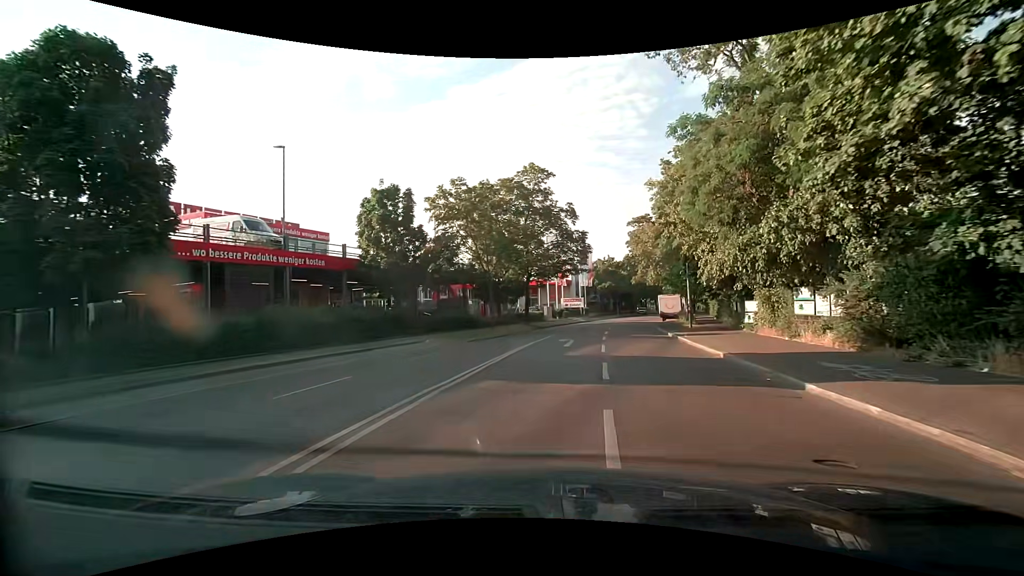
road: secondary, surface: asphalt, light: Day
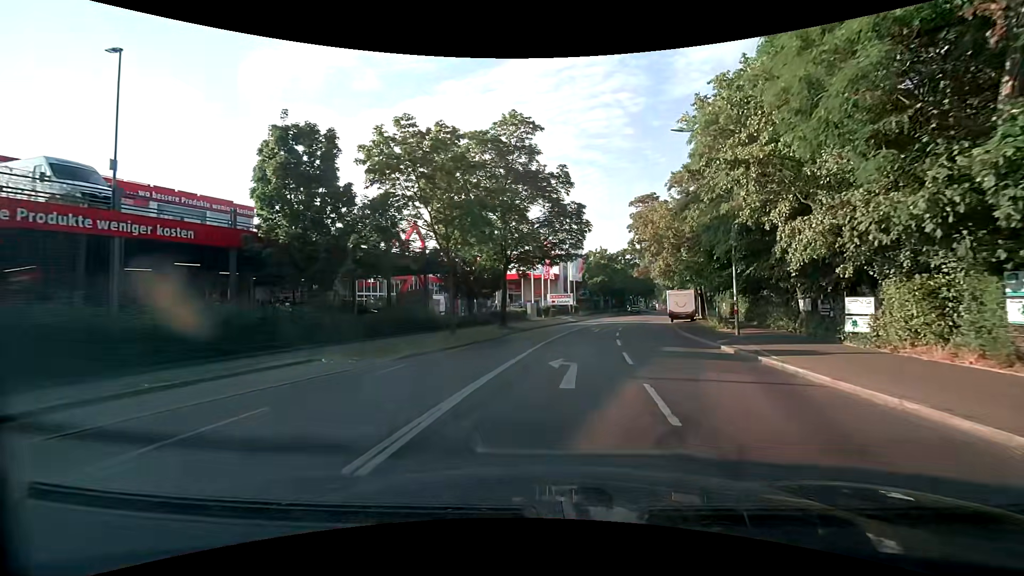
(0.0, +10.0) m; +1°
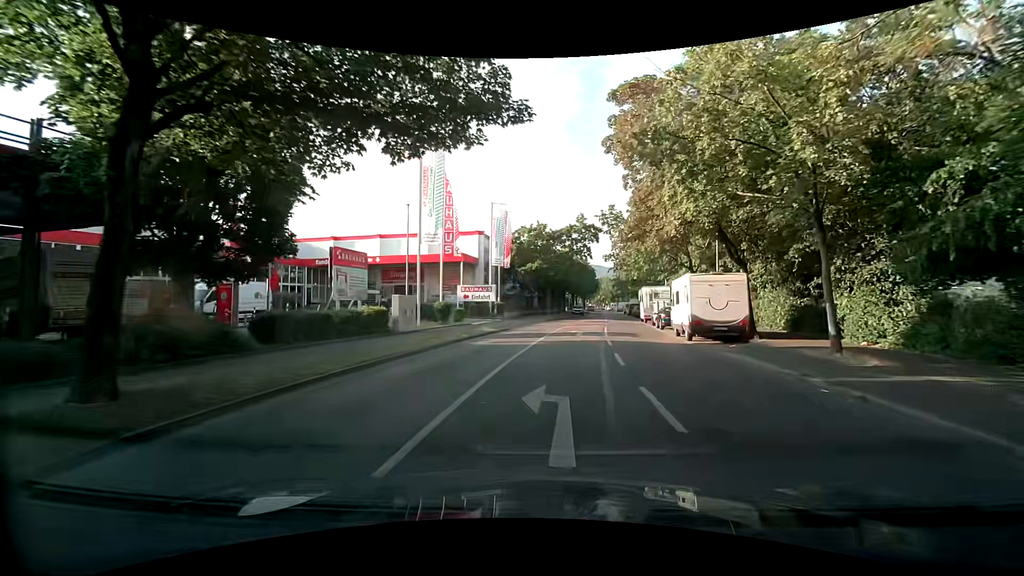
(+2.0, +24.3) m; +9°
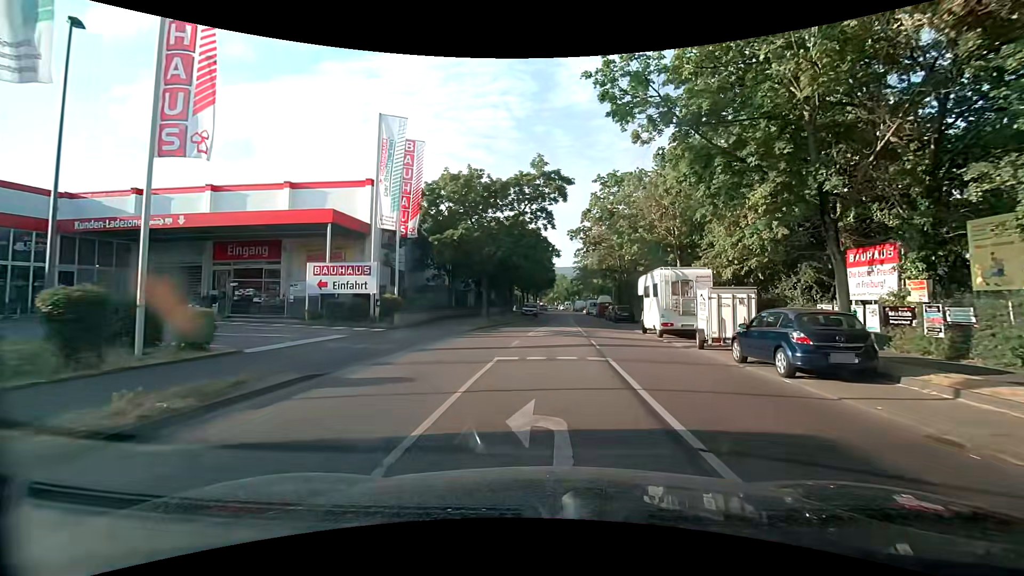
(+0.9, +21.4) m; +6°
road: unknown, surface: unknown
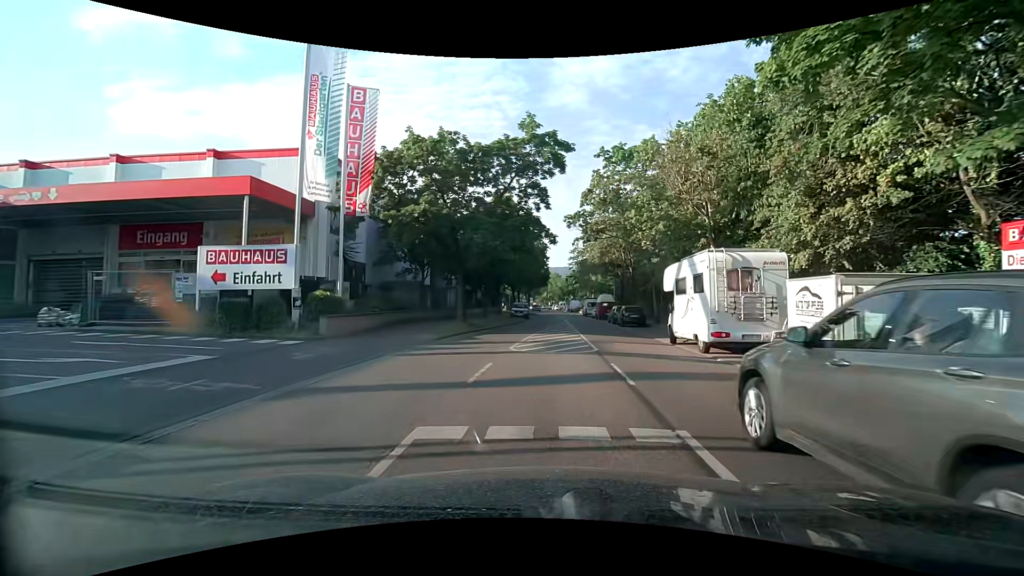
(0.0, +7.2) m; -1°
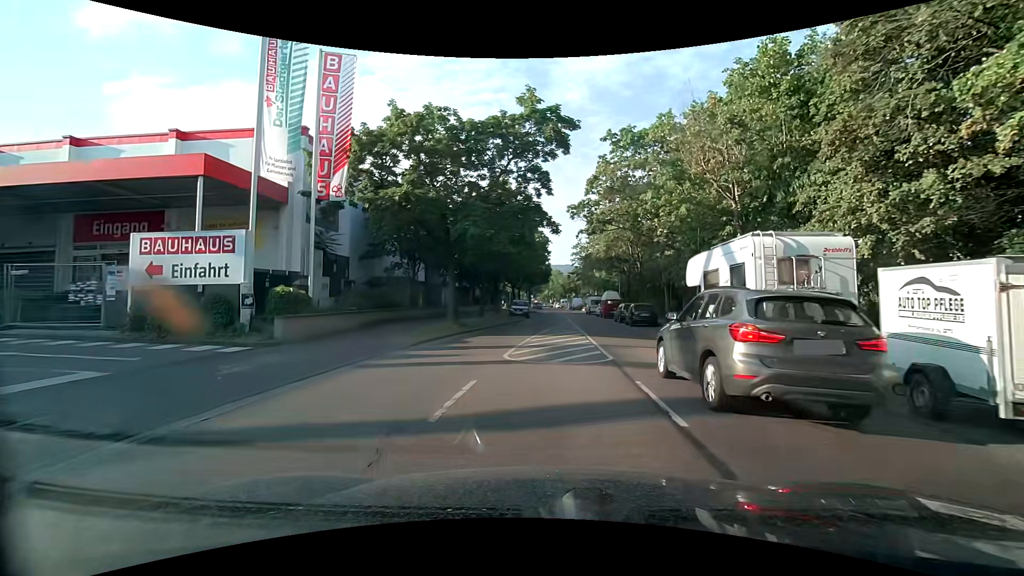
(0.0, +2.8) m; +2°
